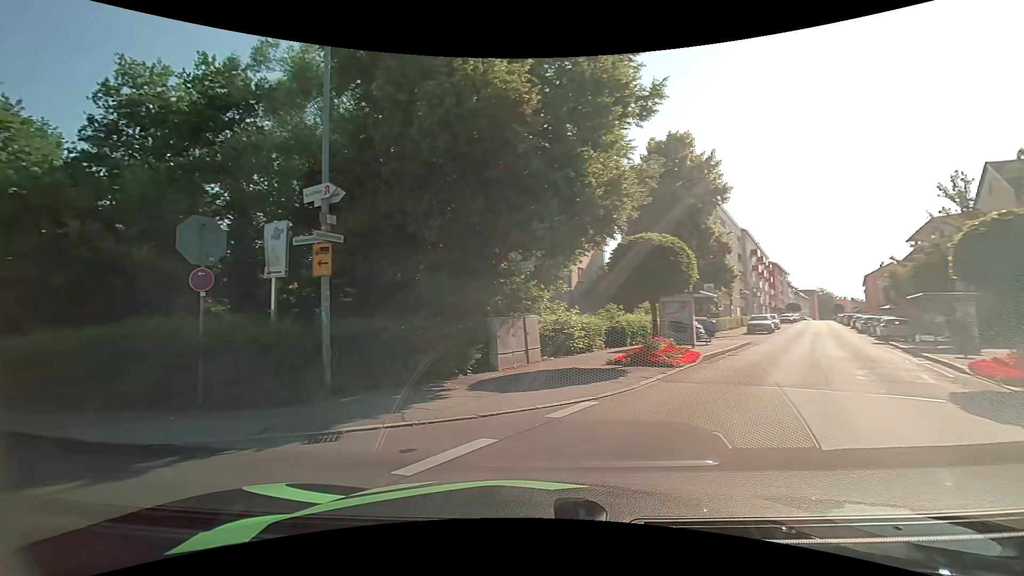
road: tertiary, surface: asphalt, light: Day
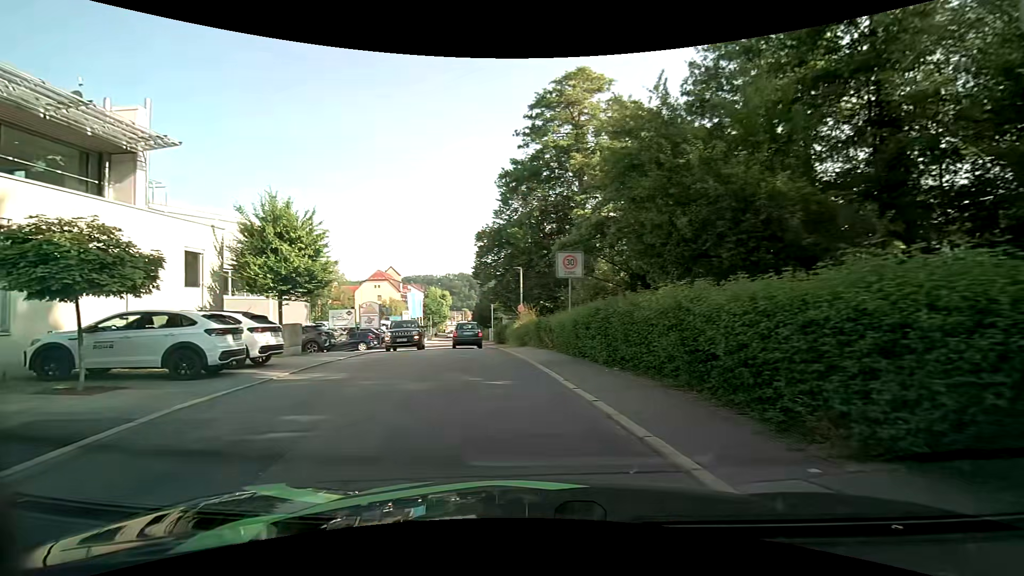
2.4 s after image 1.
(-3.8, +5.9) m; -59°
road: residential
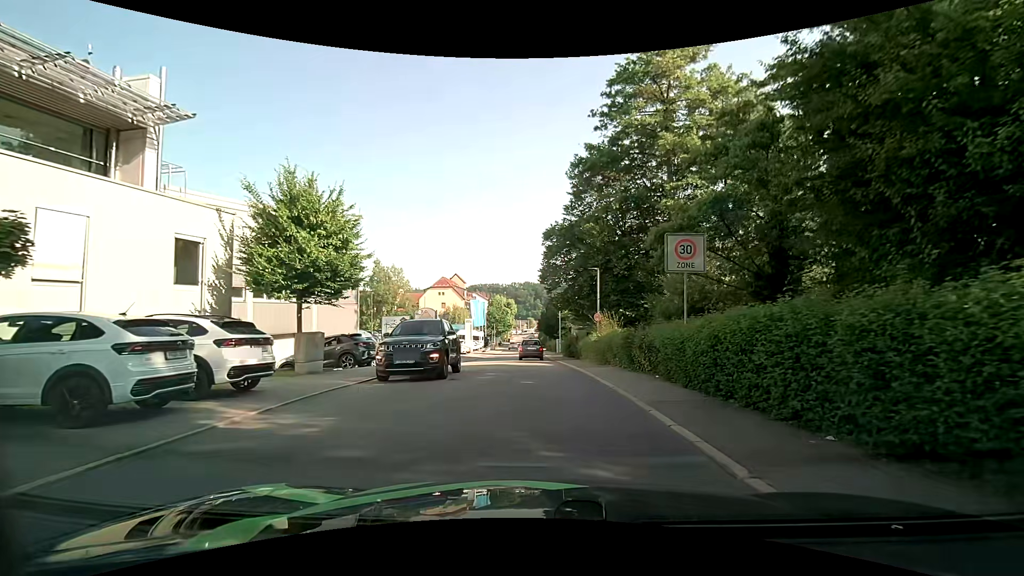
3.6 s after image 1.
(-0.5, +5.1) m; -8°
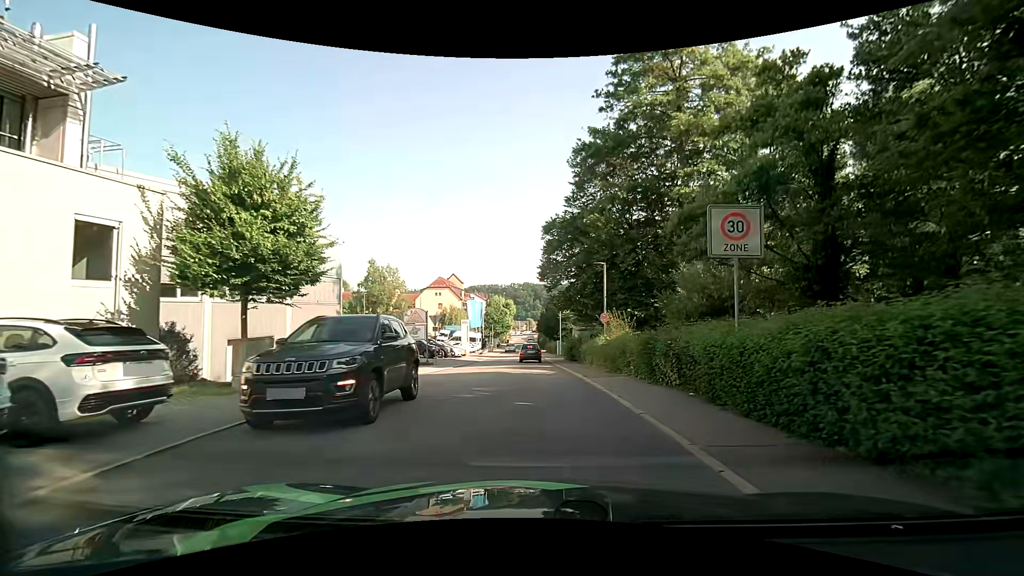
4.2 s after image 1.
(0.0, +3.0) m; 0°
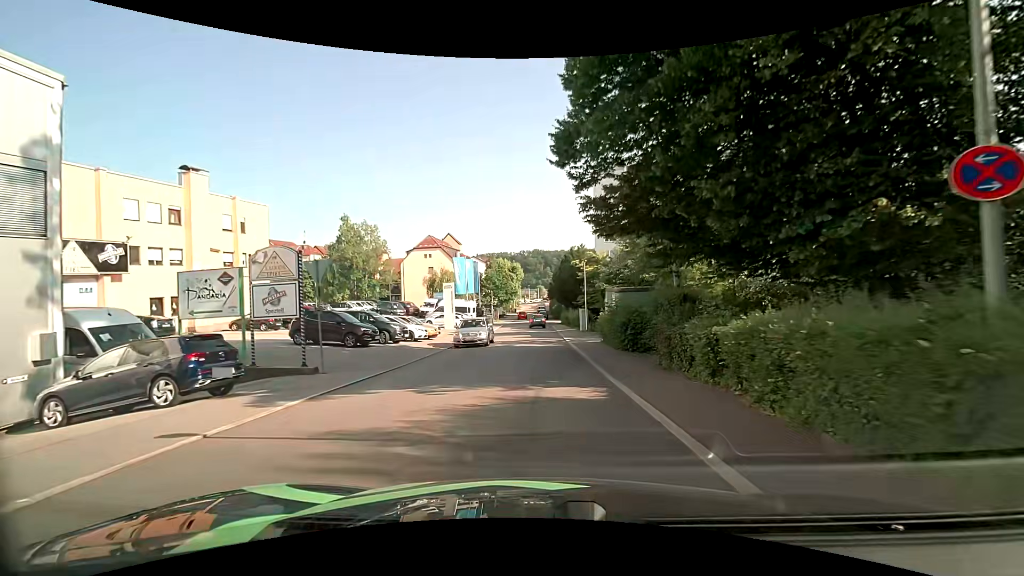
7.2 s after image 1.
(-0.5, +19.8) m; -2°
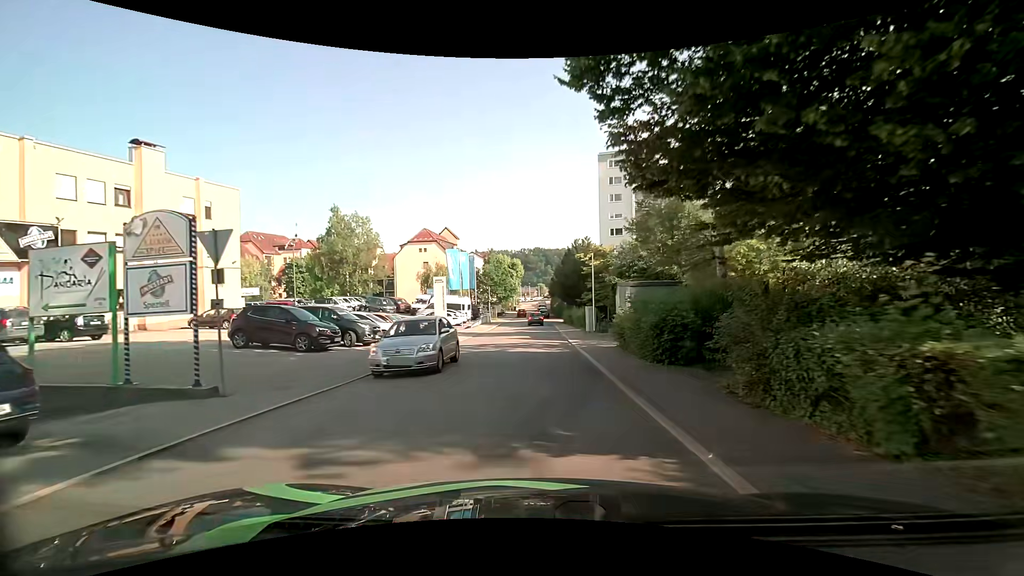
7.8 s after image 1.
(0.0, +4.8) m; -1°
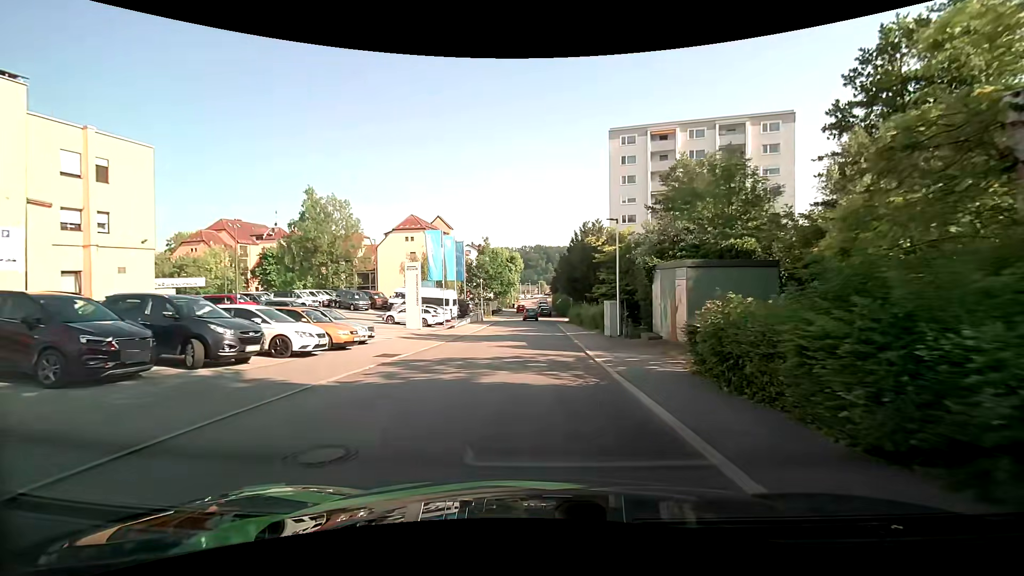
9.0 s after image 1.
(0.0, +9.6) m; 0°
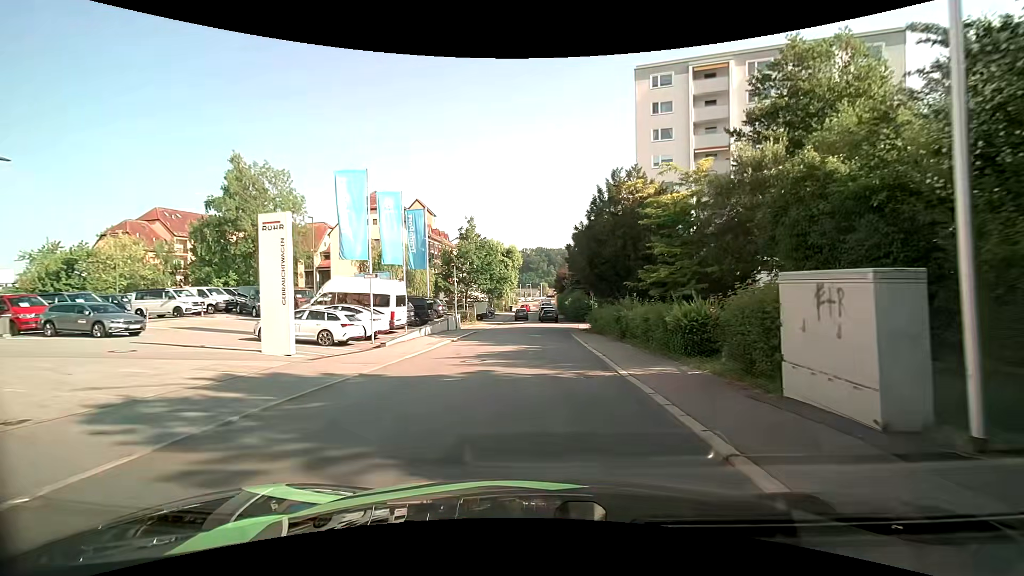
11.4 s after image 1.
(+0.3, +18.0) m; +1°
